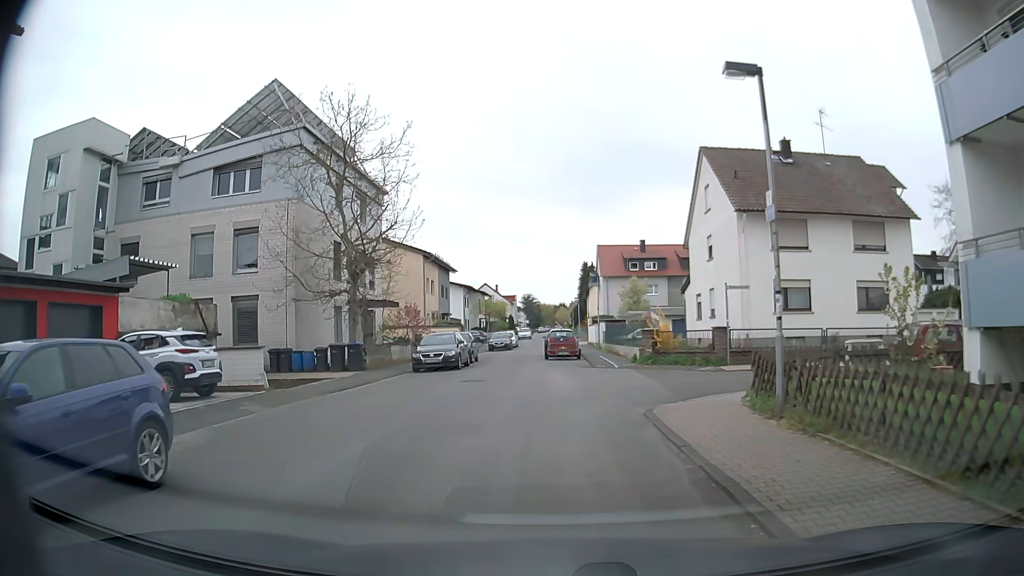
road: residential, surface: asphalt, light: Day
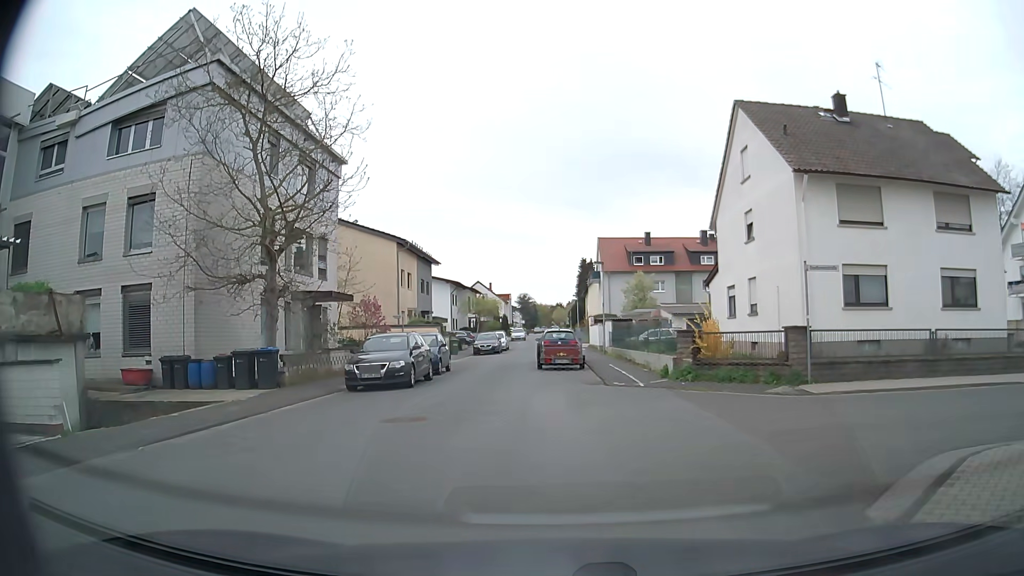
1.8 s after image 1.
(+0.1, +7.6) m; +2°
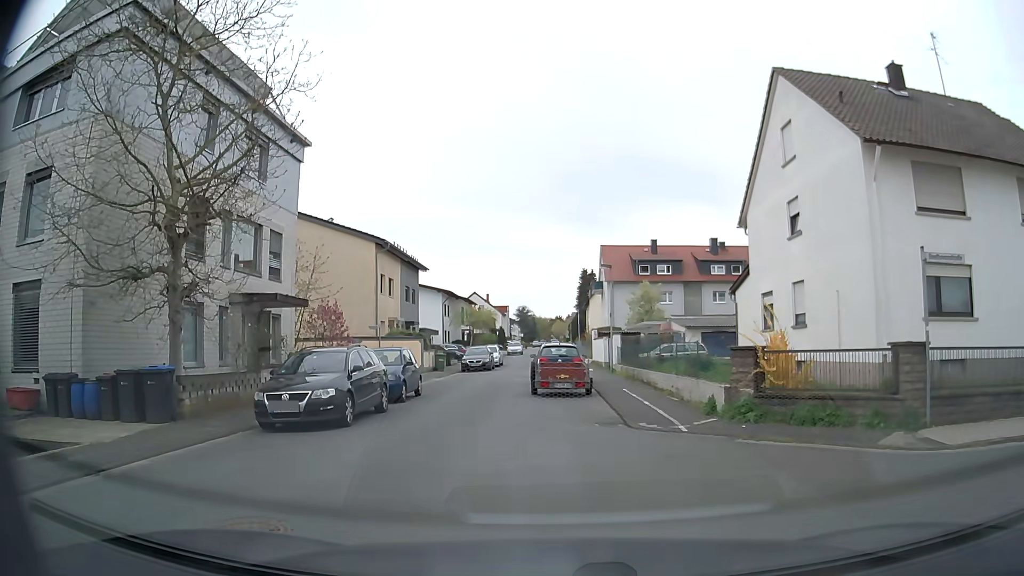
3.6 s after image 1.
(0.0, +5.5) m; -1°
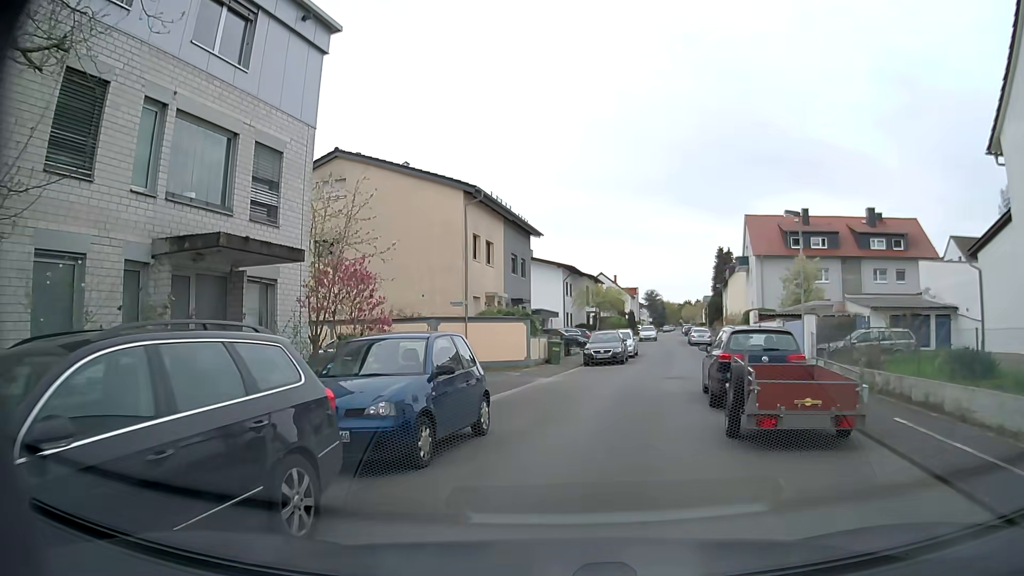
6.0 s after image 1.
(-0.9, +10.9) m; -11°
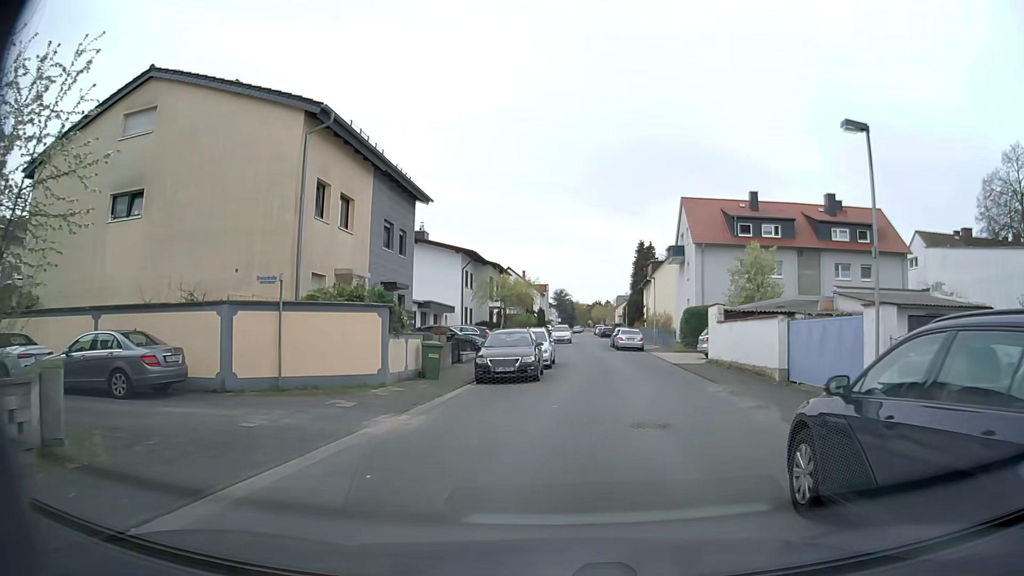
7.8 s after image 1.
(+0.6, +10.5) m; +8°
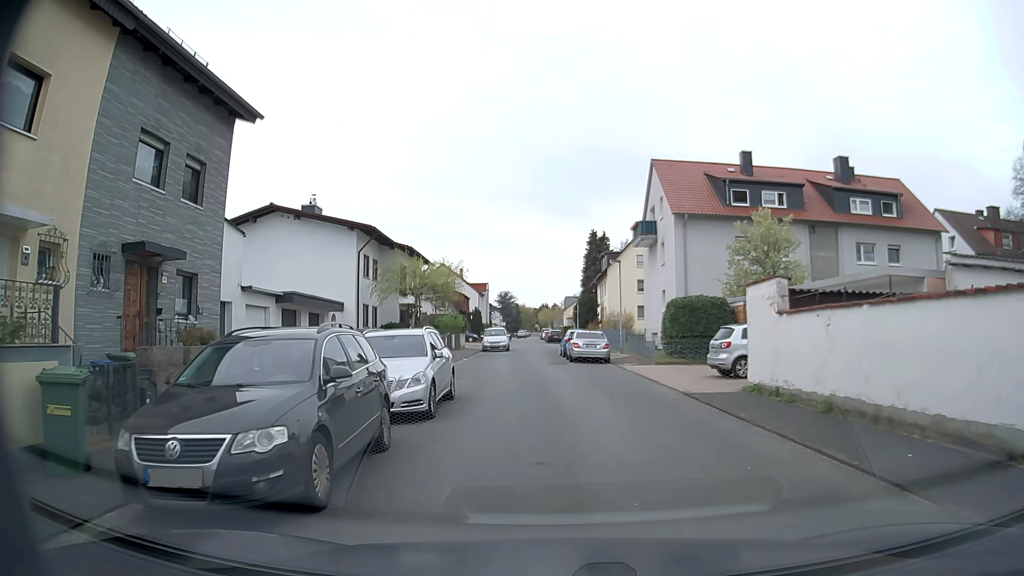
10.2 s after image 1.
(+0.8, +13.7) m; +5°
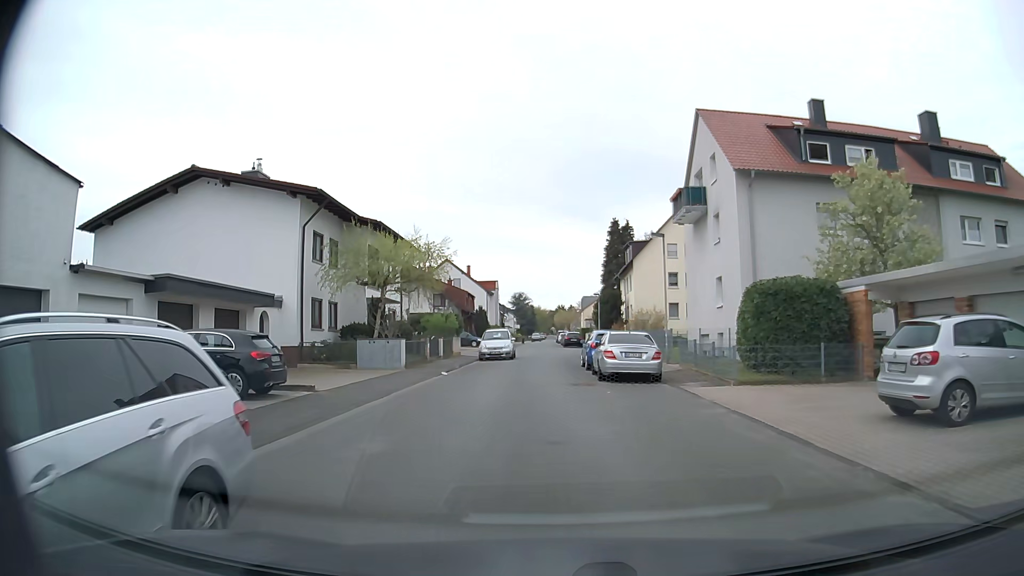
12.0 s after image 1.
(-0.2, +10.6) m; -2°
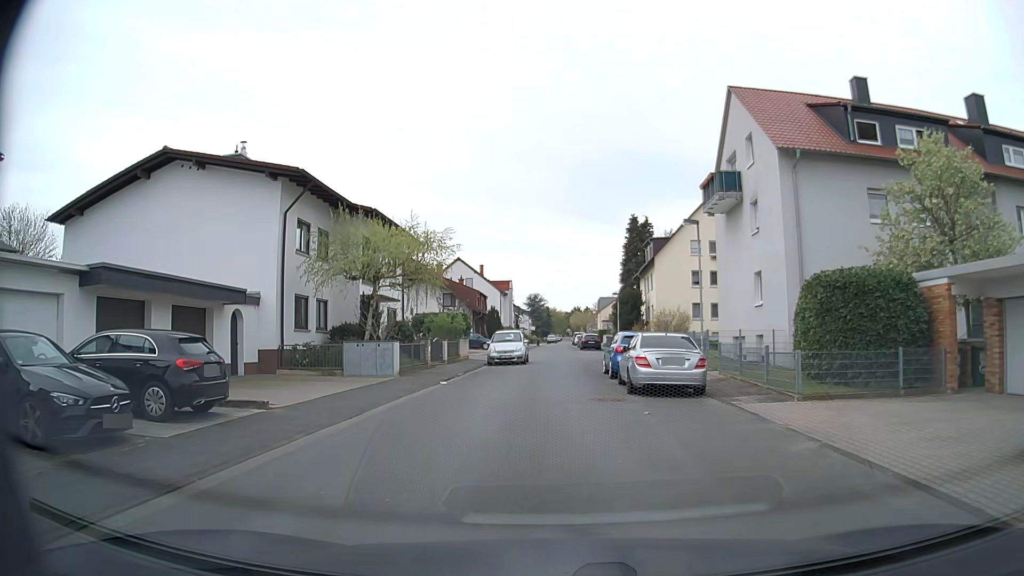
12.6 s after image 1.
(-0.1, +3.6) m; -2°
(0, +10) (0, +20) (+1, +30) (+2, +40) (+2, +50) (+1, +60) (+1, +70) (+1, +80) (+1, +90) (+1, +100) m
